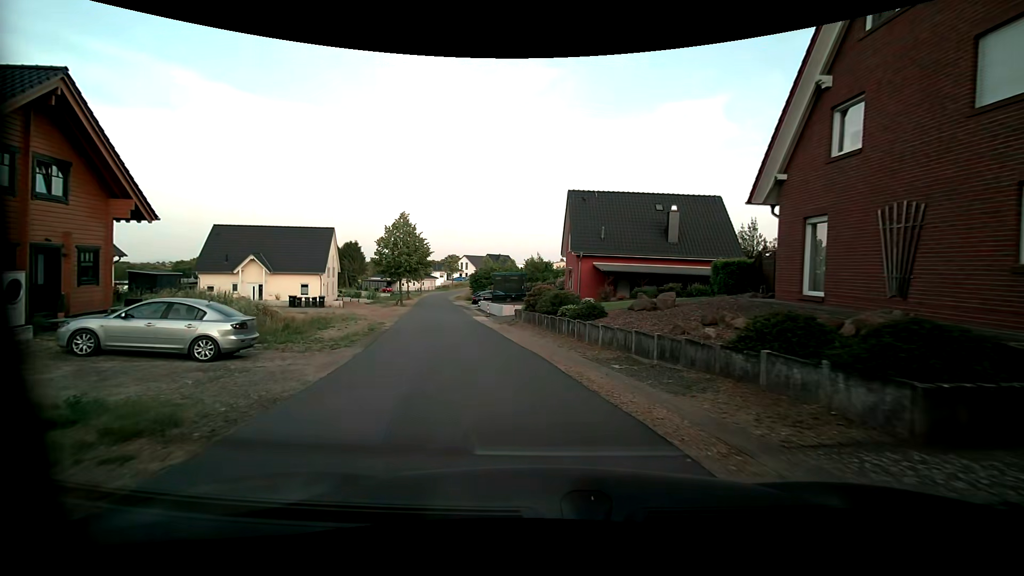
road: unclassified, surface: asphalt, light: Day
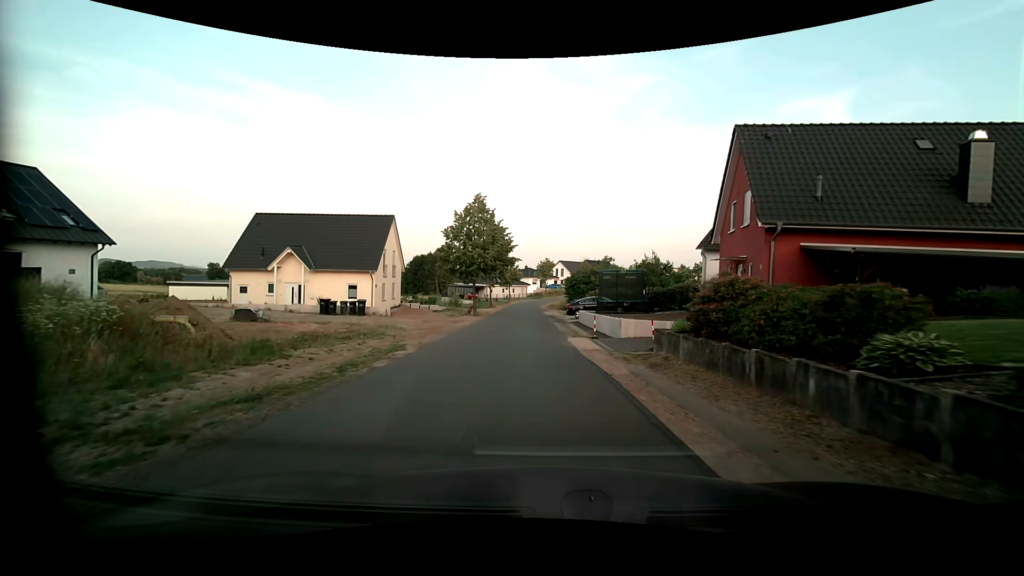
(-1.6, +13.7) m; -12°
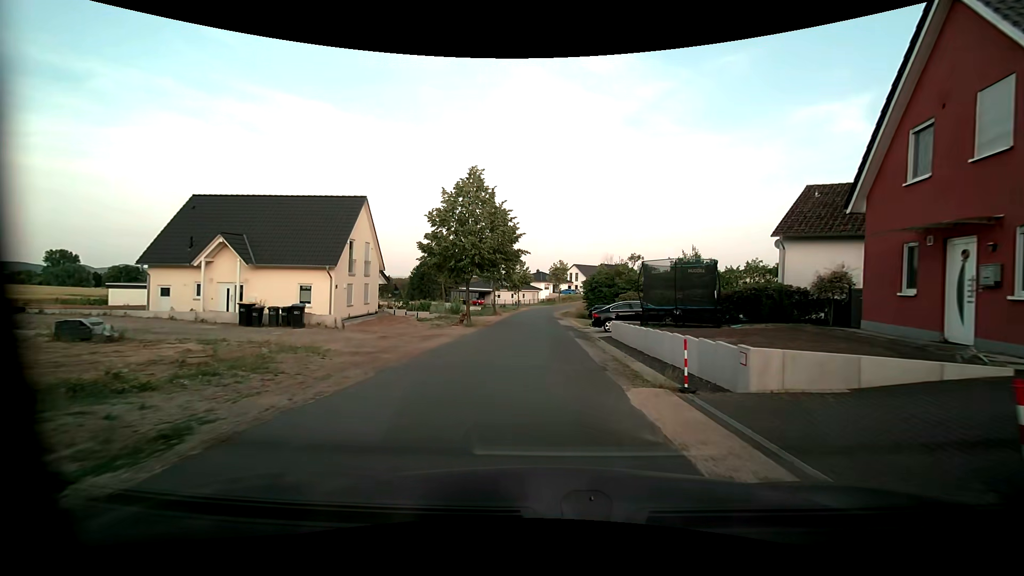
(-0.1, +10.1) m; -1°
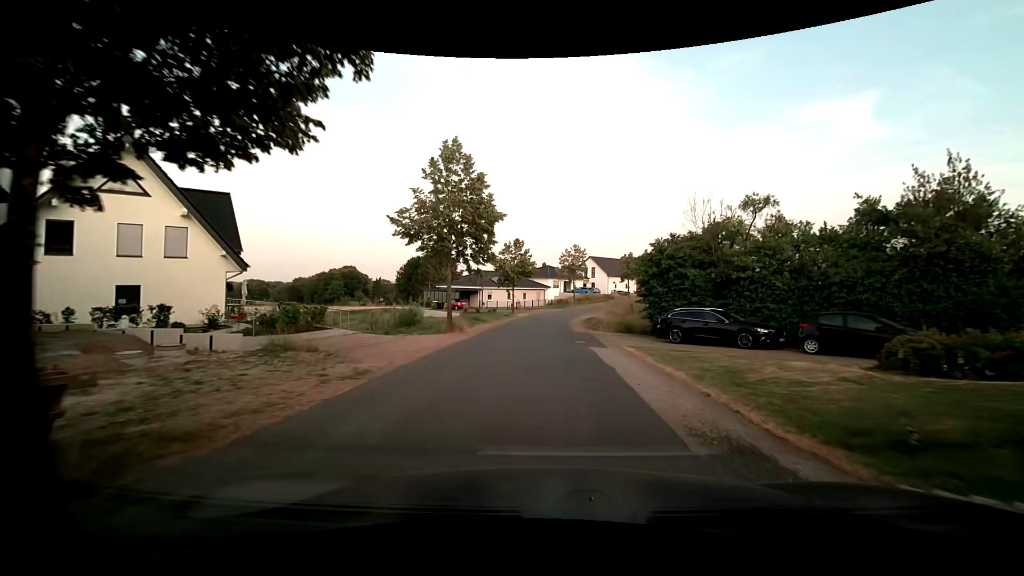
(0.0, +27.8) m; -1°
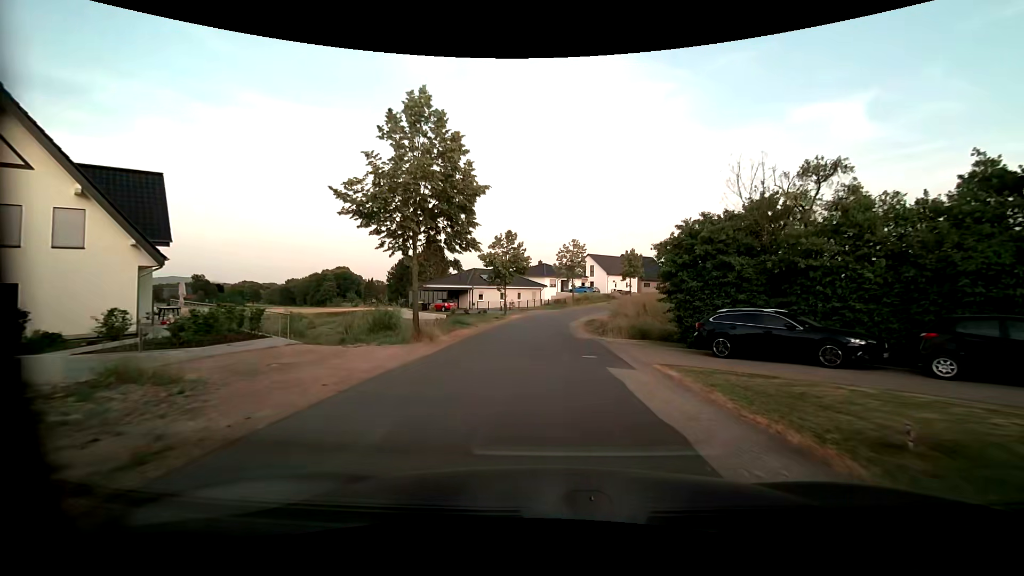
(0.0, +5.7) m; 0°
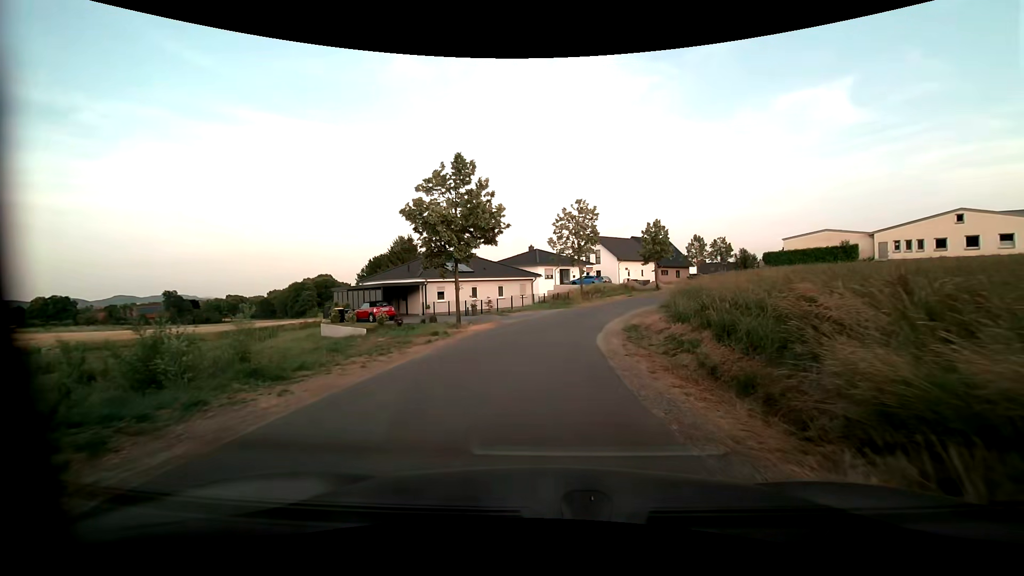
(+0.2, +21.8) m; +1°
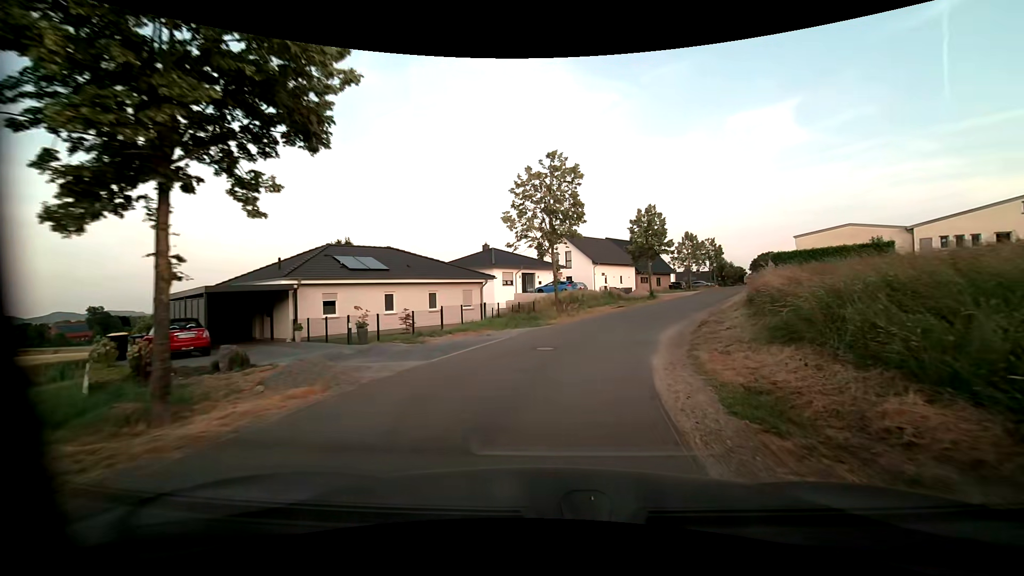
(+0.3, +15.5) m; +4°
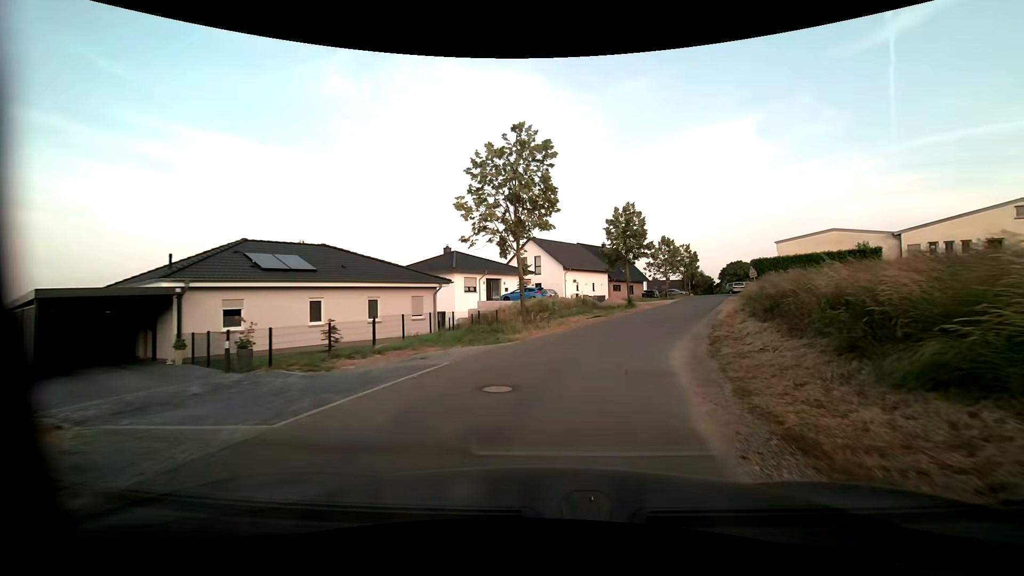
(+0.1, +5.2) m; +3°
(+1, +10) (+3, +20) (+7, +29) (+11, +38) (+14, +48) (+18, +57) (+21, +66) (+24, +76) (+28, +85) (+33, +94) m
